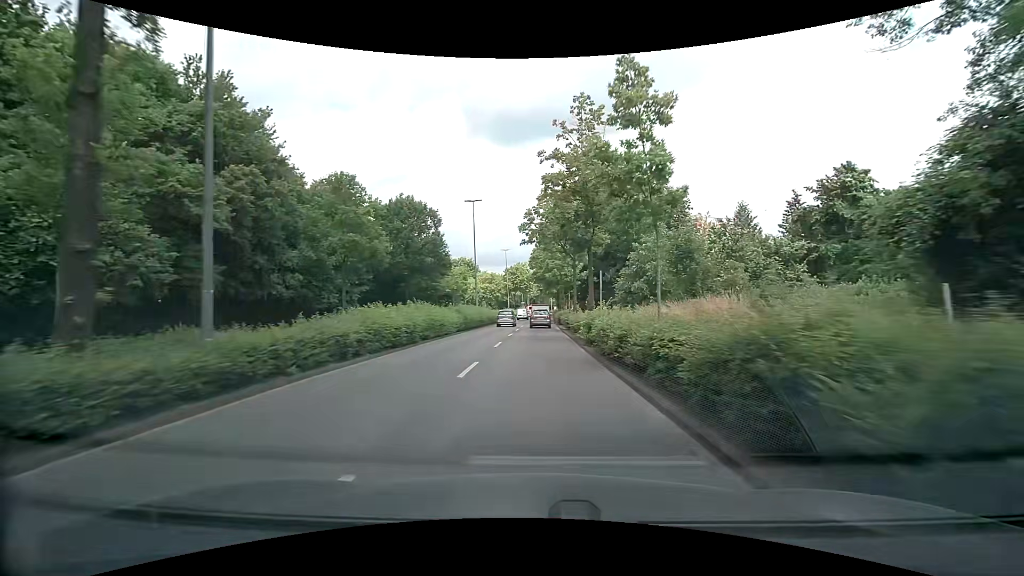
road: primary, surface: asphalt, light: Day
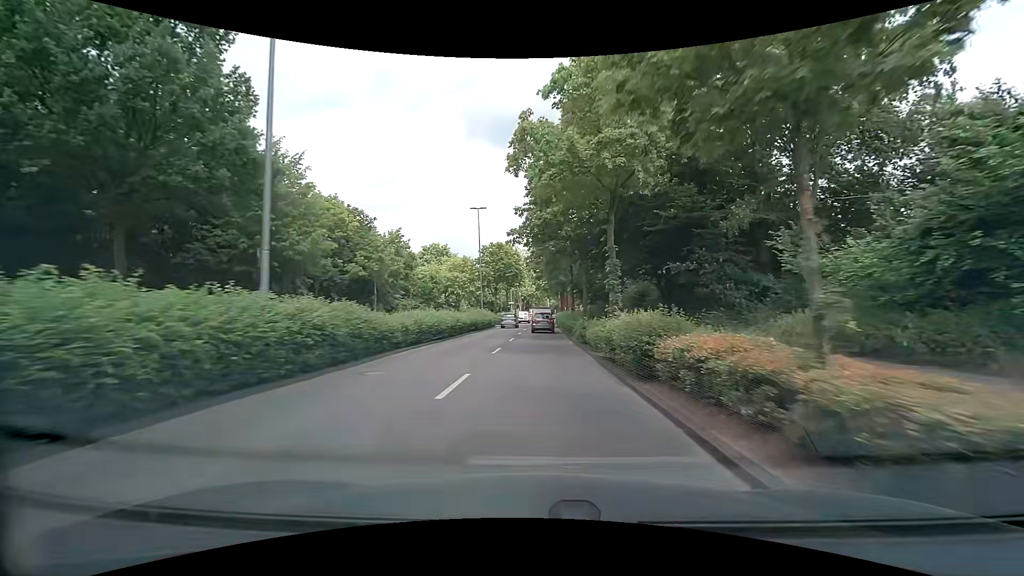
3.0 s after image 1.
(+0.2, +38.0) m; +1°
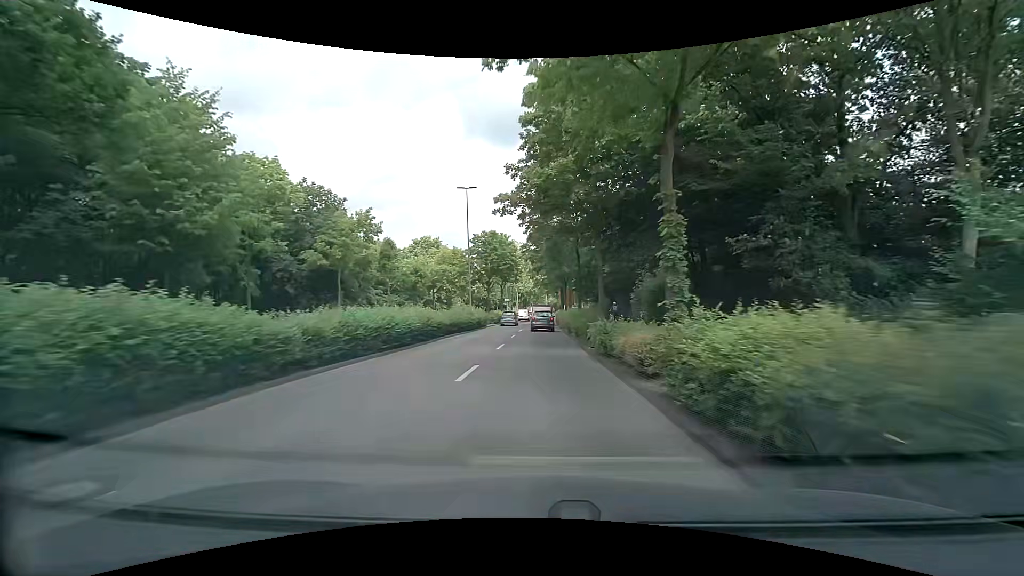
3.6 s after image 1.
(-0.1, +7.6) m; 0°
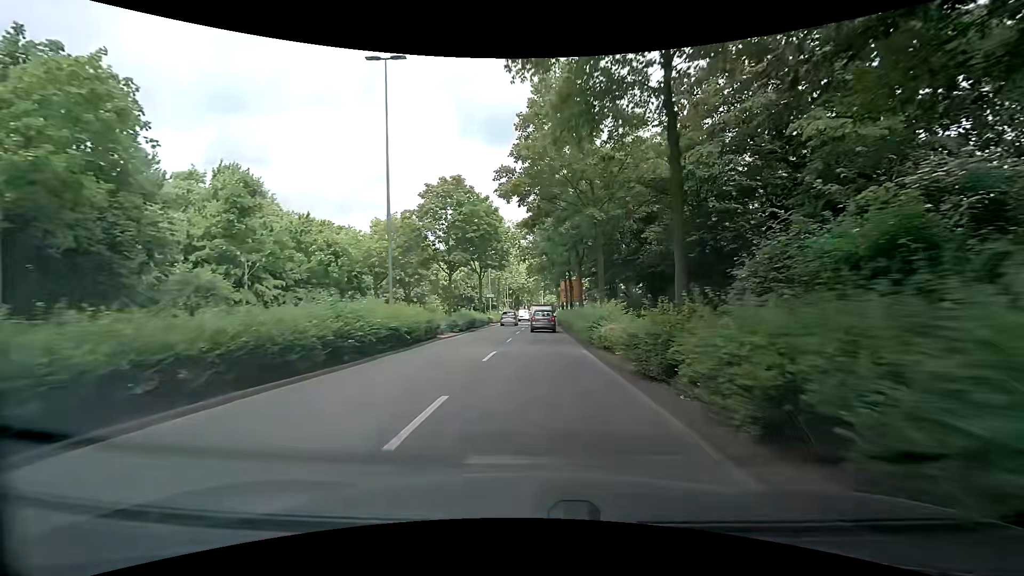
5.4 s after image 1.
(0.0, +22.8) m; 0°
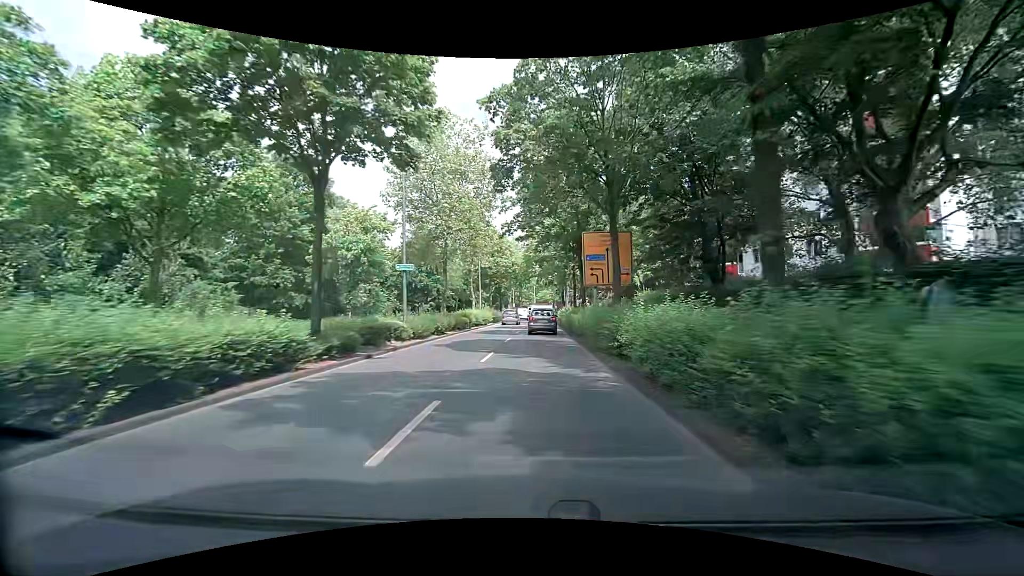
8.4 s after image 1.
(+0.2, +36.5) m; +1°
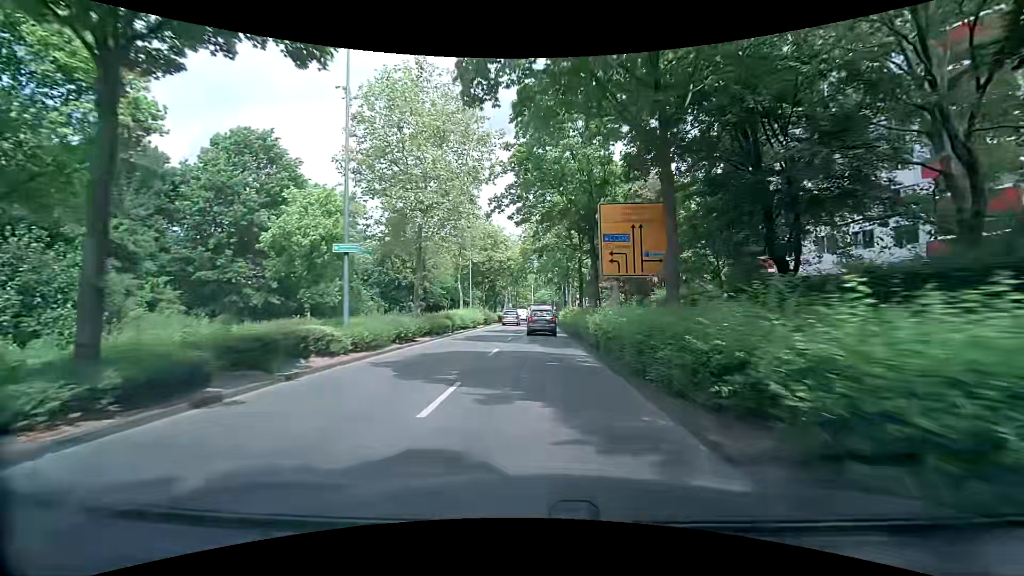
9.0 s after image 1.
(0.0, +7.0) m; 0°
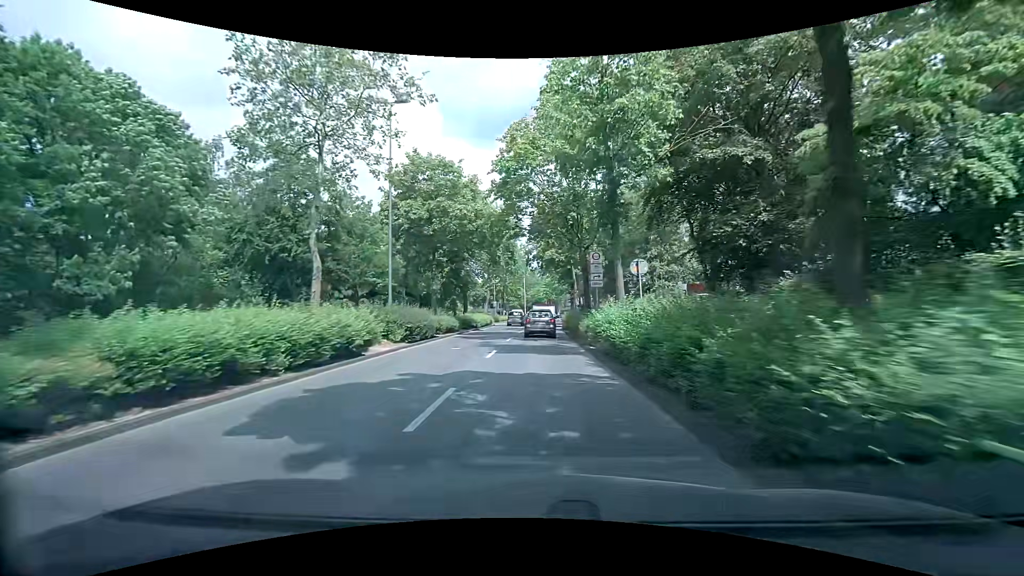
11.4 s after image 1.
(+0.4, +27.6) m; +2°
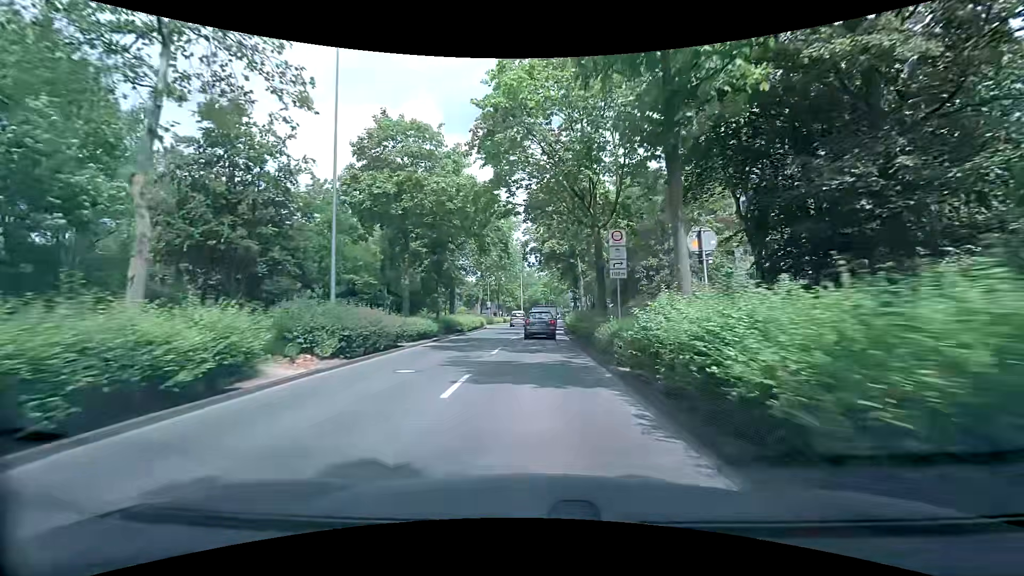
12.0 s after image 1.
(-0.1, +6.8) m; -1°
(0, +10) (0, +20) (+1, +30) (+1, +40) (+2, +50) (+3, +60) (+4, +70) (+5, +80) (+7, +90) (+8, +99) m
